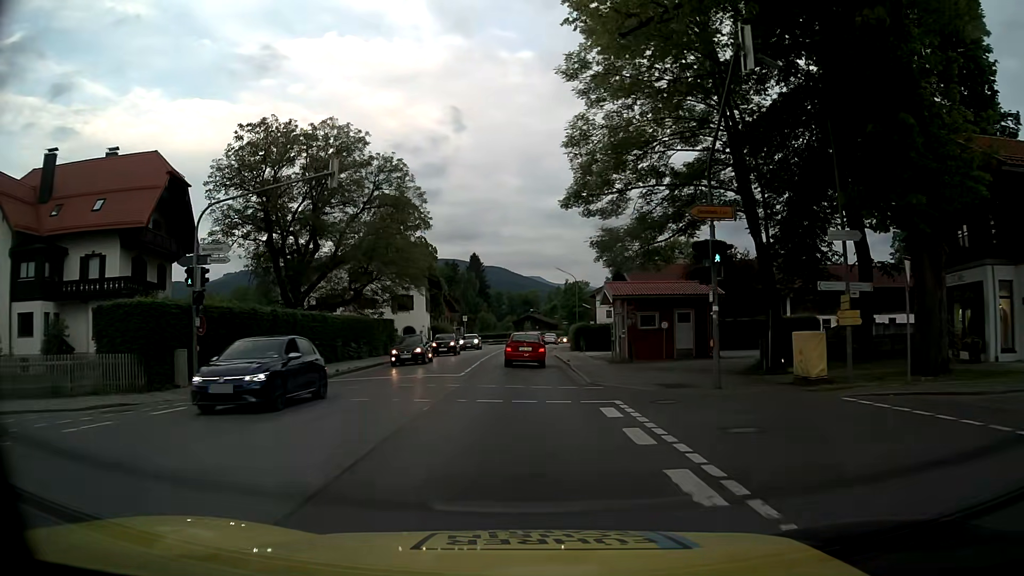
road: primary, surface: asphalt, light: Day
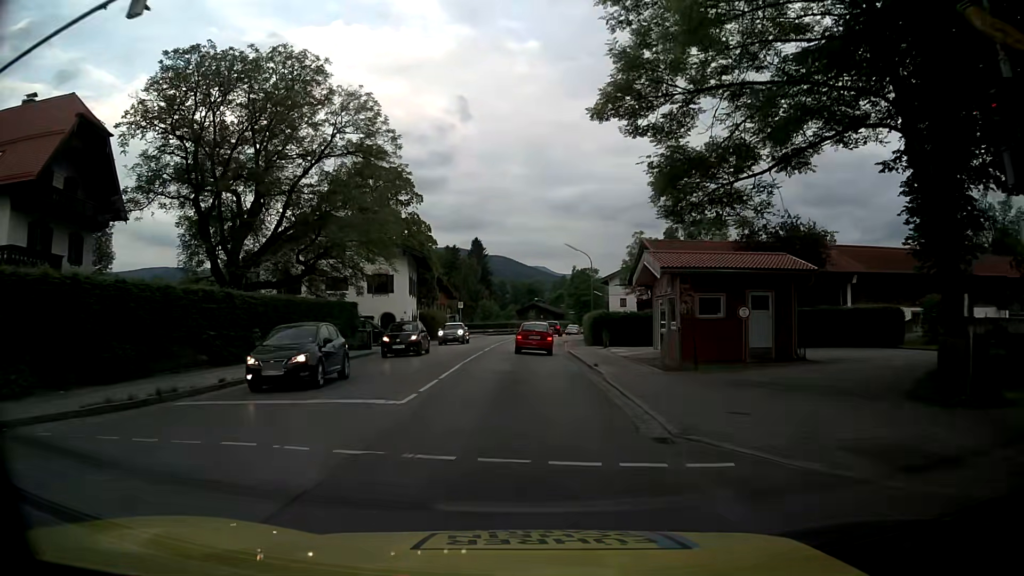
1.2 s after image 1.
(0.0, +11.3) m; 0°
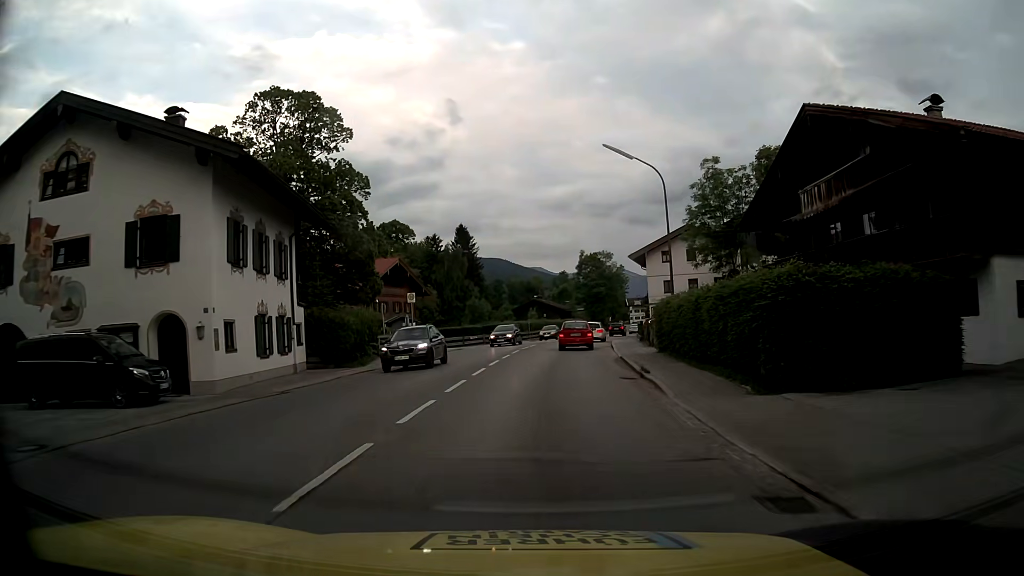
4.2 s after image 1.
(-0.1, +32.2) m; 0°
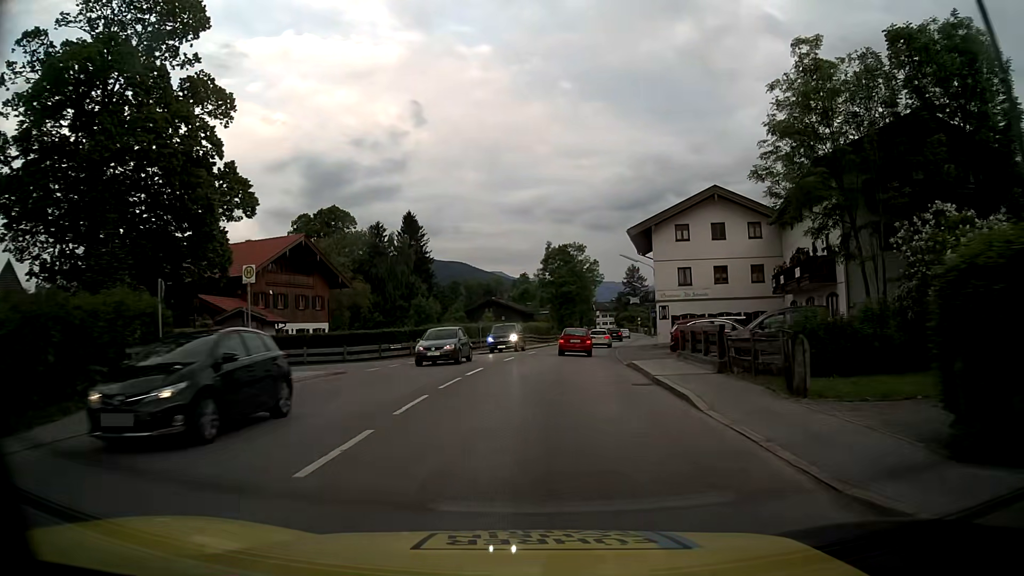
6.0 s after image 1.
(+0.5, +21.3) m; +3°
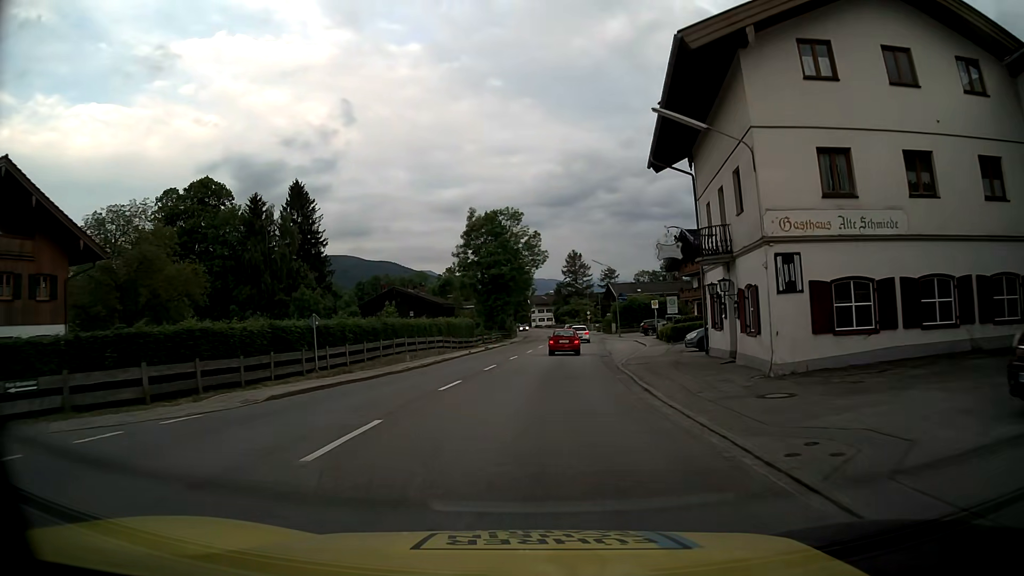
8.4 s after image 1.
(+1.6, +30.3) m; +6°
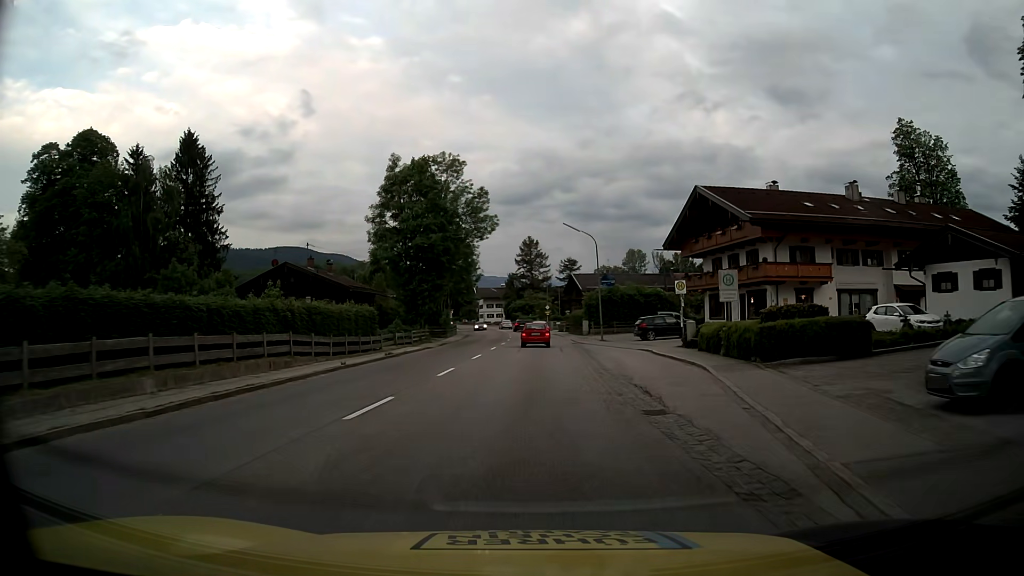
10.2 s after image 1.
(+0.8, +23.9) m; +3°
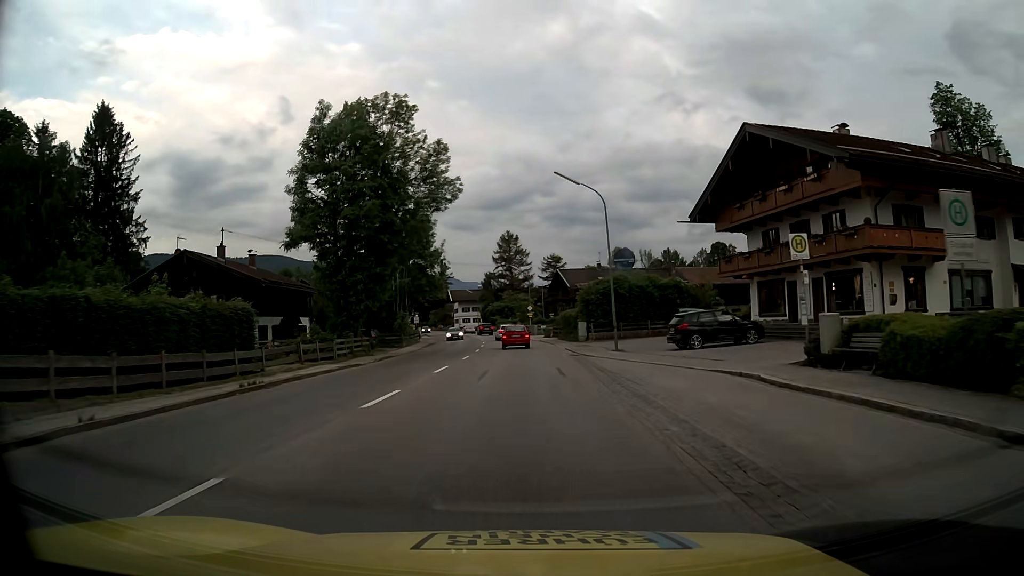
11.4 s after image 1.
(+0.5, +16.1) m; +2°
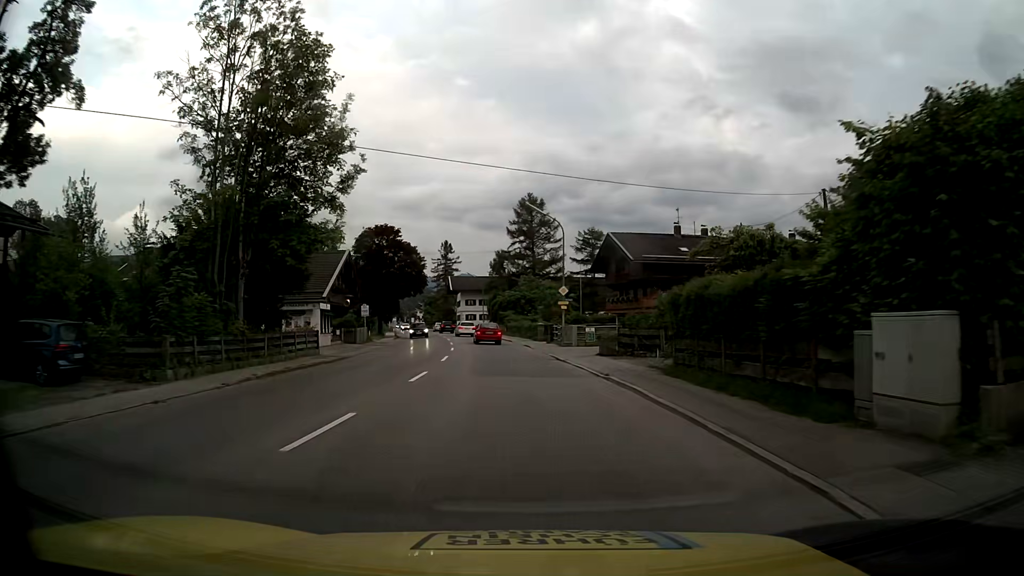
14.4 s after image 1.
(+0.1, +40.7) m; -1°
(0, +10) (0, +20) (-1, +30) (-2, +40) (-3, +50) (-4, +60) (-6, +70) (-8, +79) (-10, +89) (-12, +99) m
